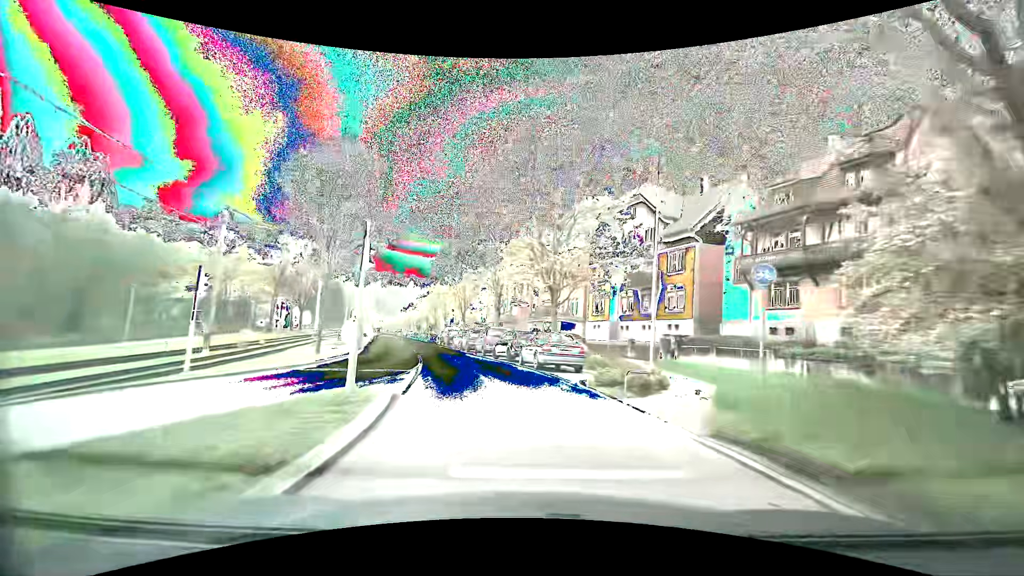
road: secondary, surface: asphalt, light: Day
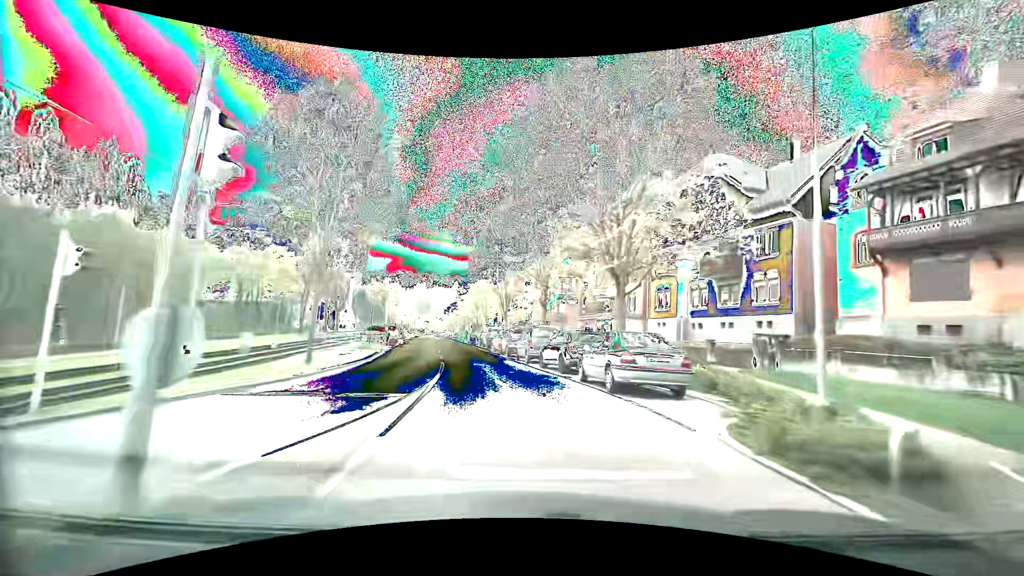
(-0.2, +6.6) m; -5°
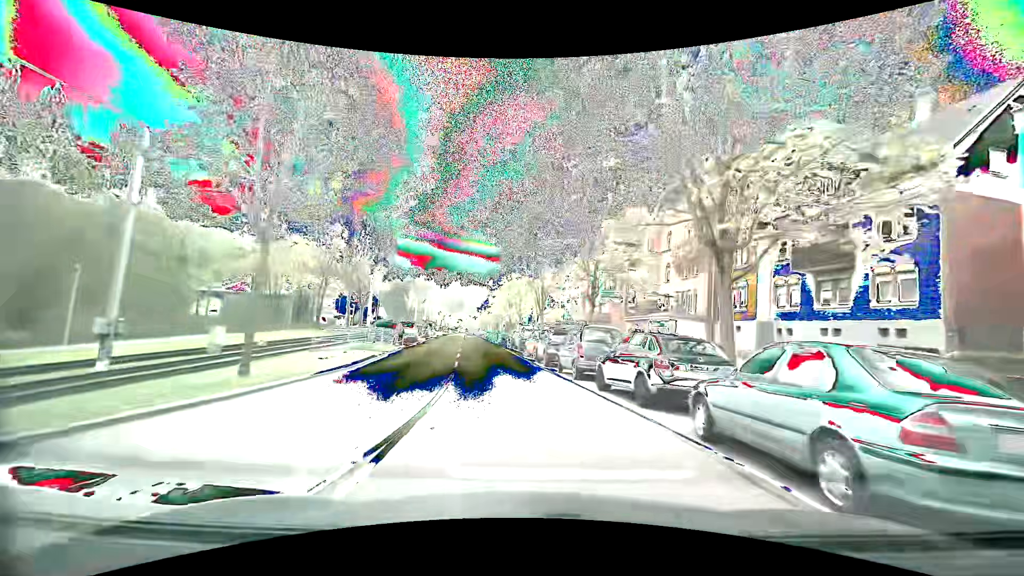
(-0.3, +6.8) m; -4°
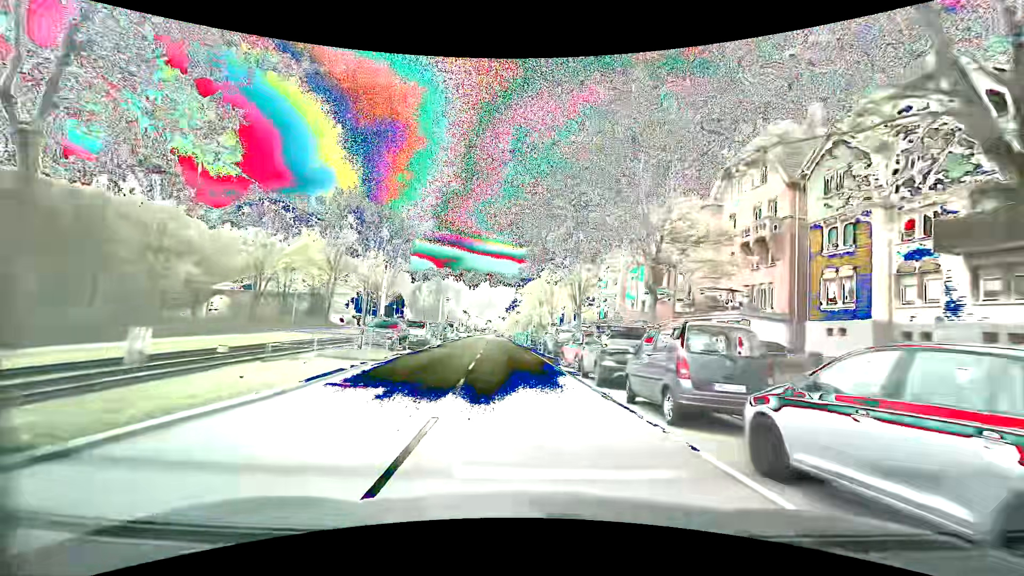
(-0.2, +7.0) m; -3°
